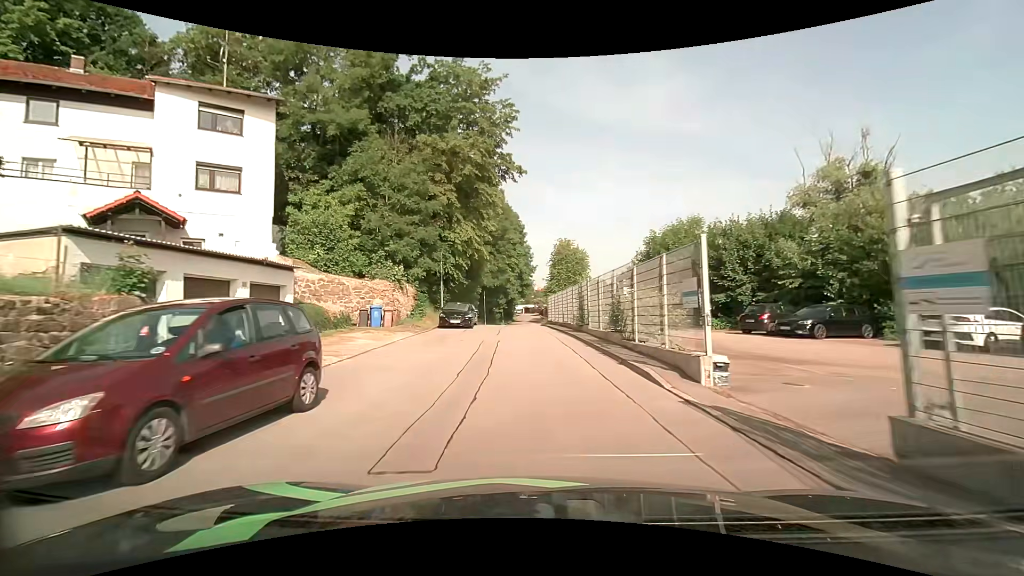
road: residential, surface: asphalt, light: Day
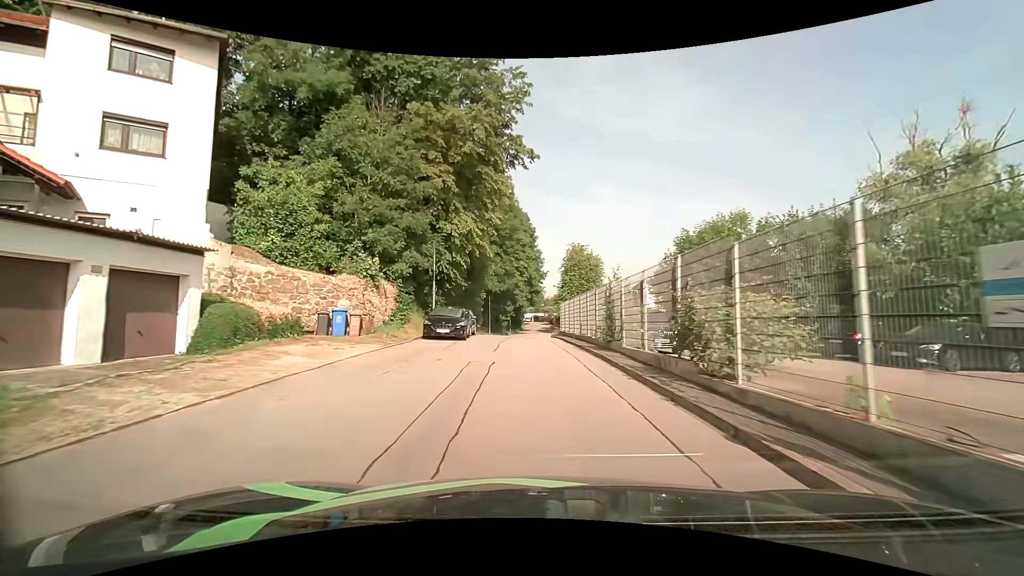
(-0.1, +5.8) m; -1°
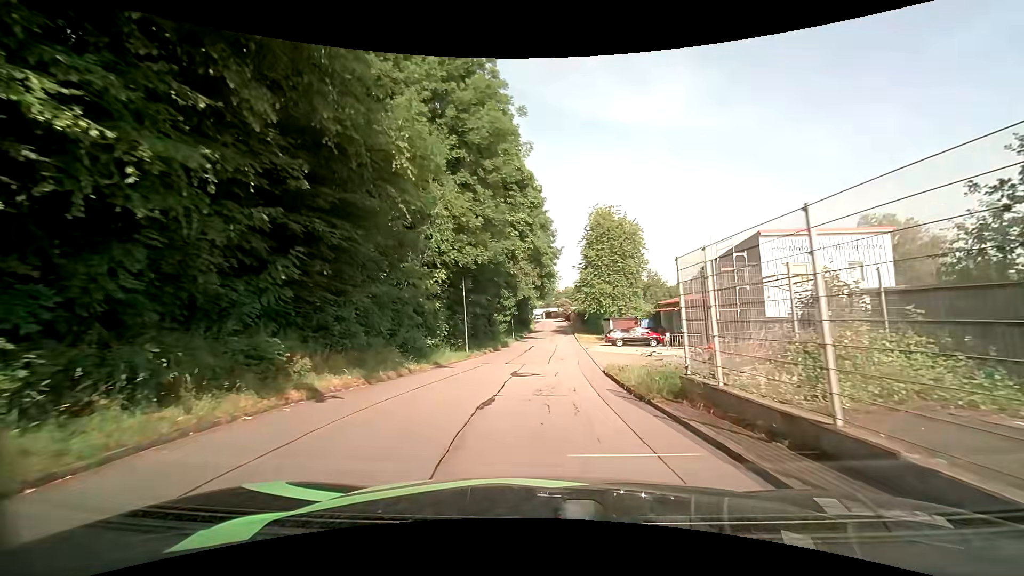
(-0.5, +27.7) m; 0°
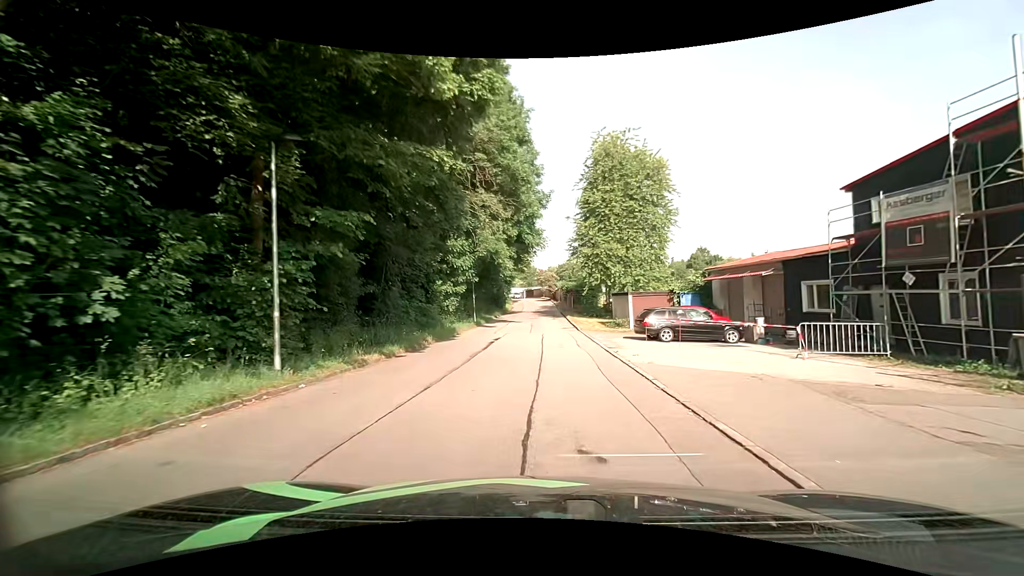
(+0.1, +20.2) m; +1°
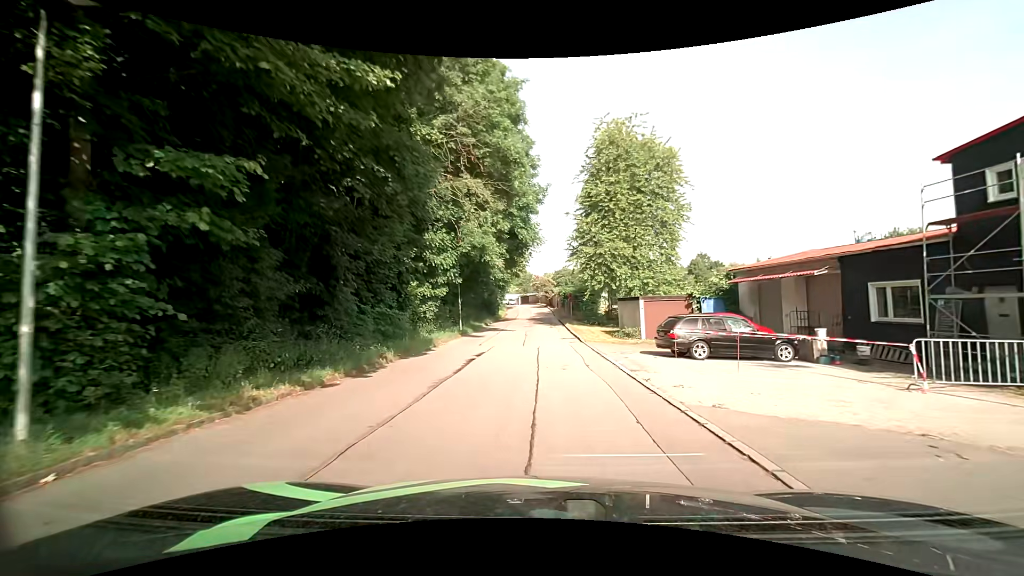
(+0.1, +4.8) m; 0°
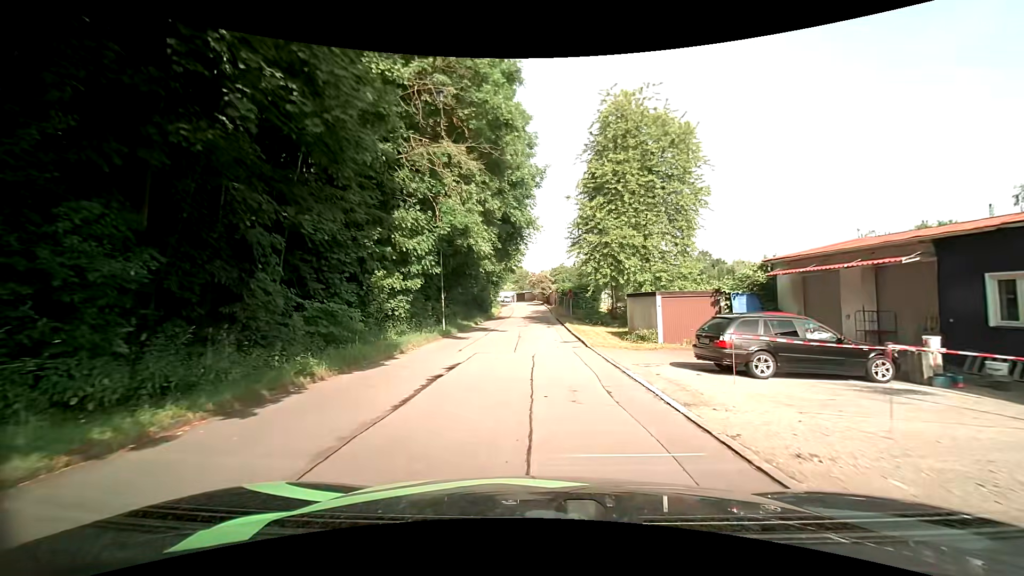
(0.0, +4.6) m; +1°
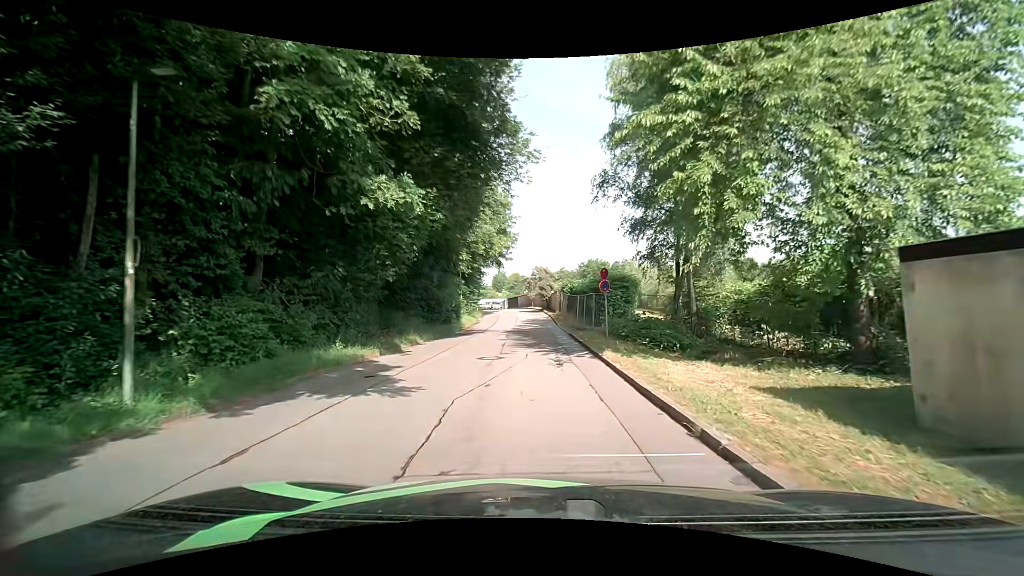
(+0.3, +21.7) m; +1°
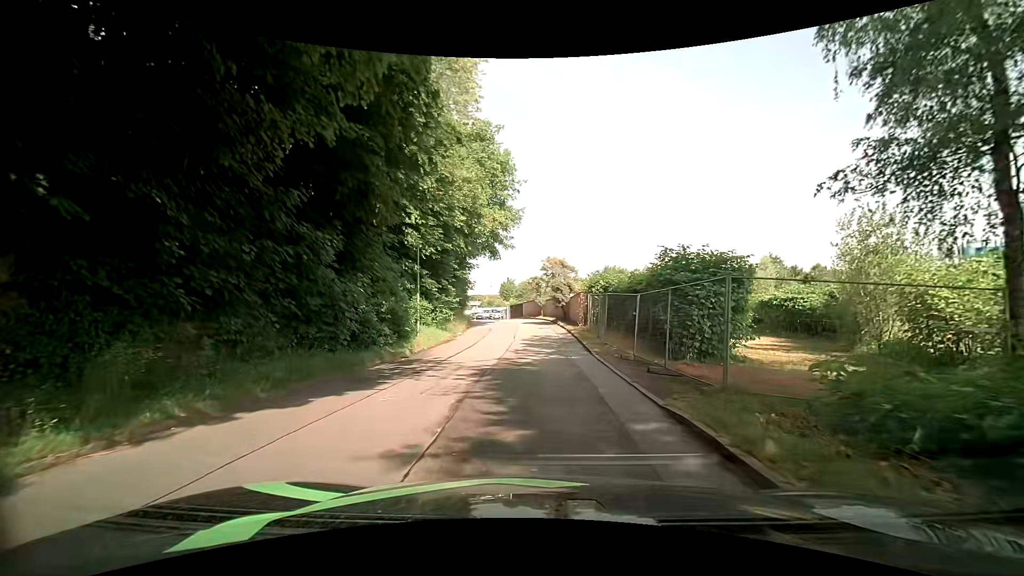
(-0.2, +16.7) m; -1°
(0, +10) (0, +20) (-1, +30) (-1, +40) (-4, +50) (-7, +59) (-11, +68) (-15, +78) (-18, +87) (-20, +97) m
